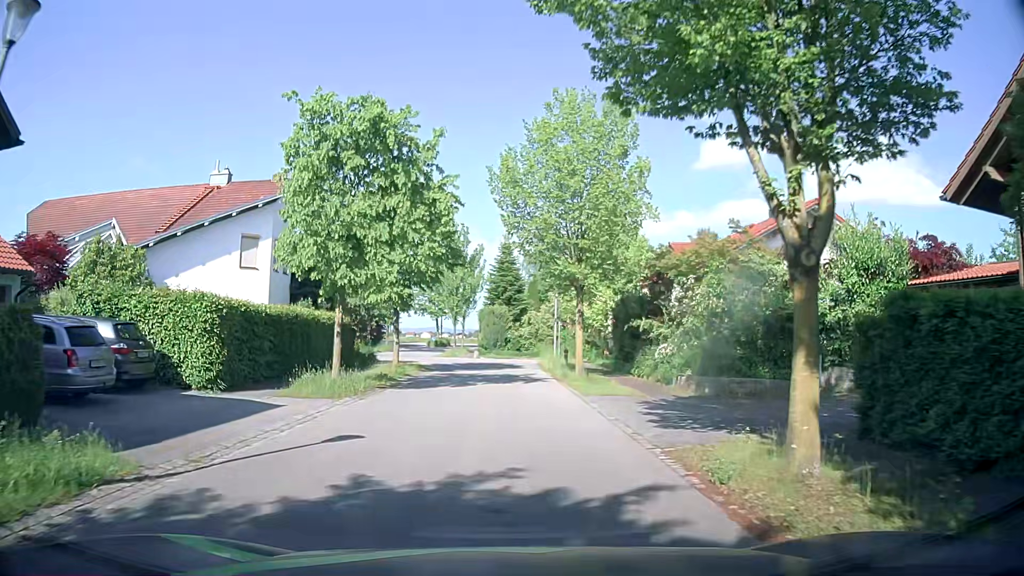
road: residential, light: Day
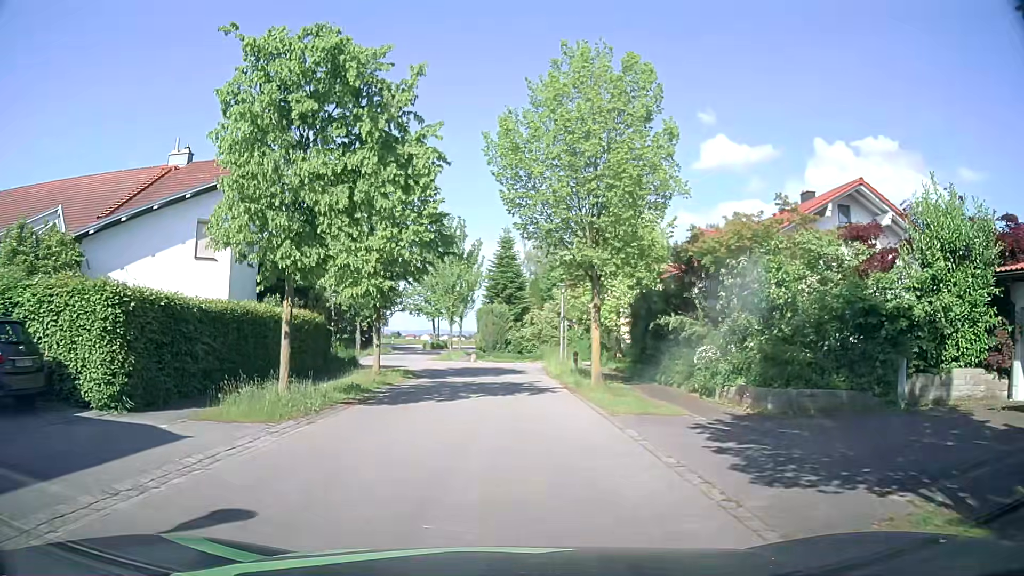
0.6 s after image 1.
(0.0, +4.2) m; 0°
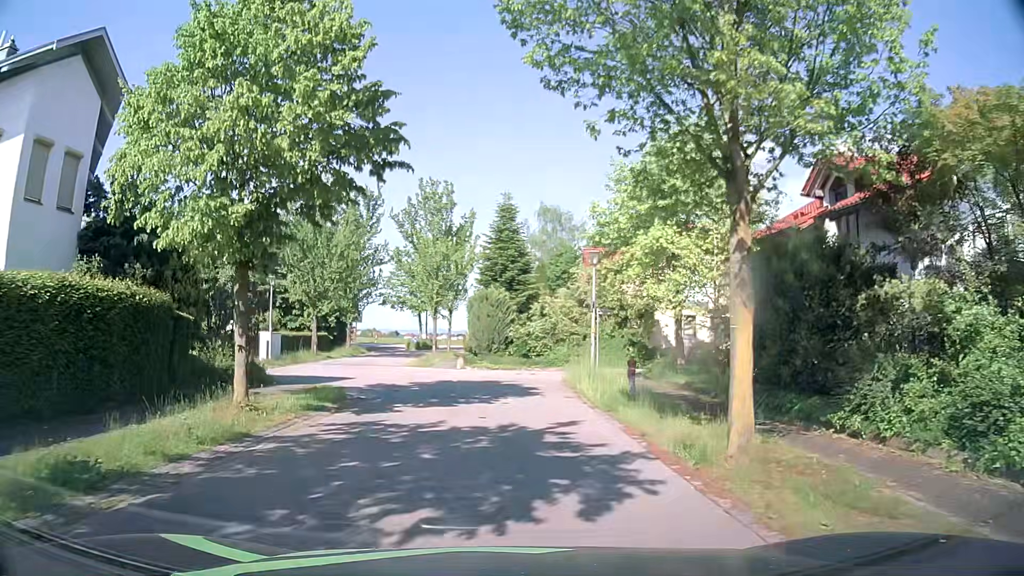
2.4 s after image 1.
(-0.1, +12.1) m; 0°
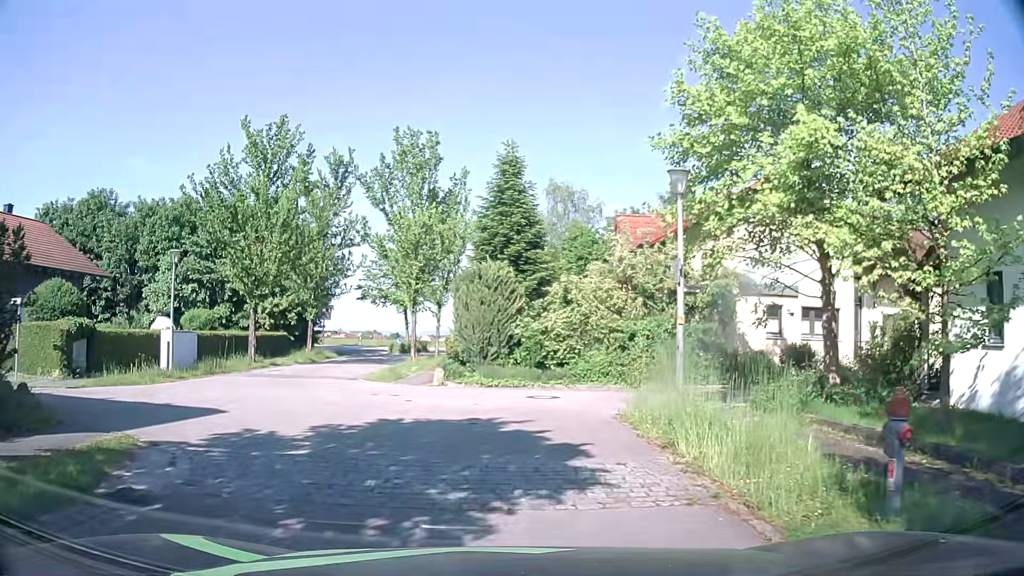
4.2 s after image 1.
(0.0, +10.6) m; -1°
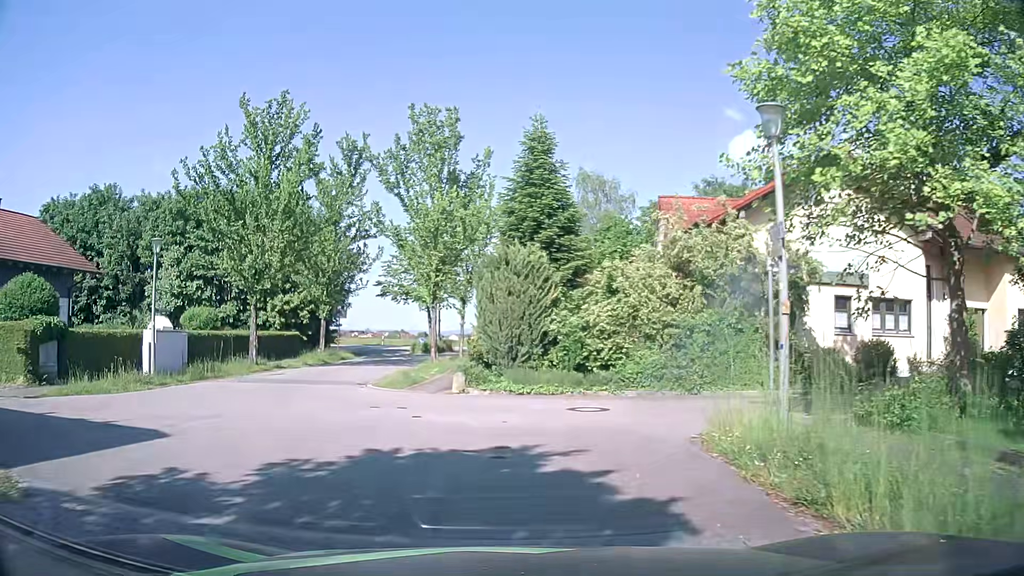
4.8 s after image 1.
(0.0, +3.2) m; 0°
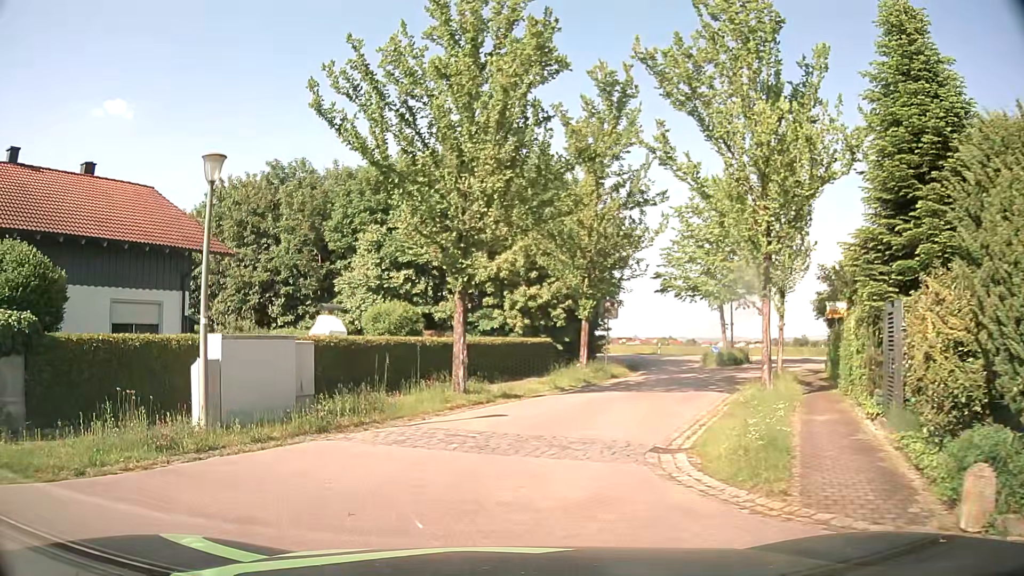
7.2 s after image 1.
(-2.4, +11.1) m; -23°
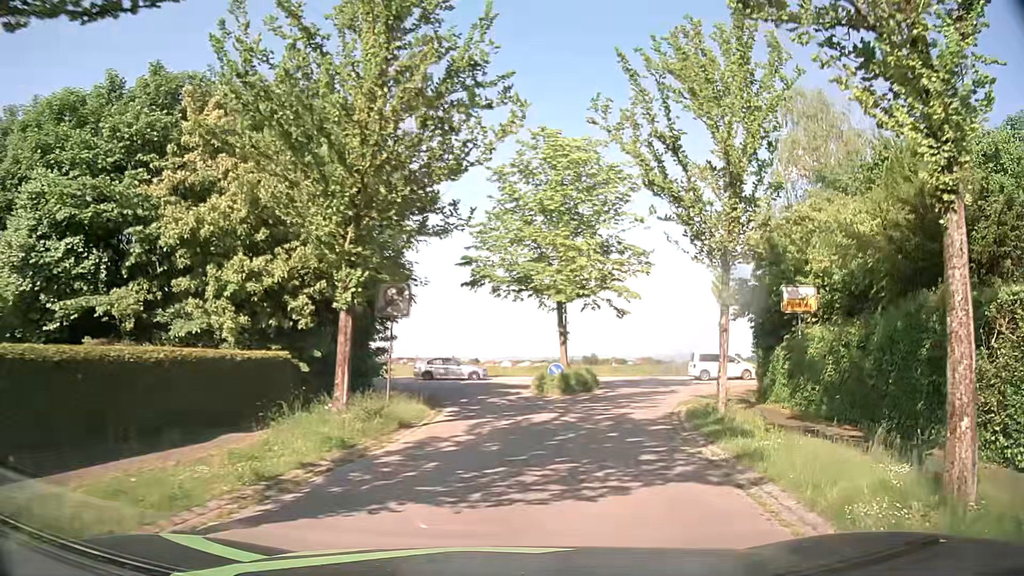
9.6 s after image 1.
(+1.0, +13.1) m; +15°
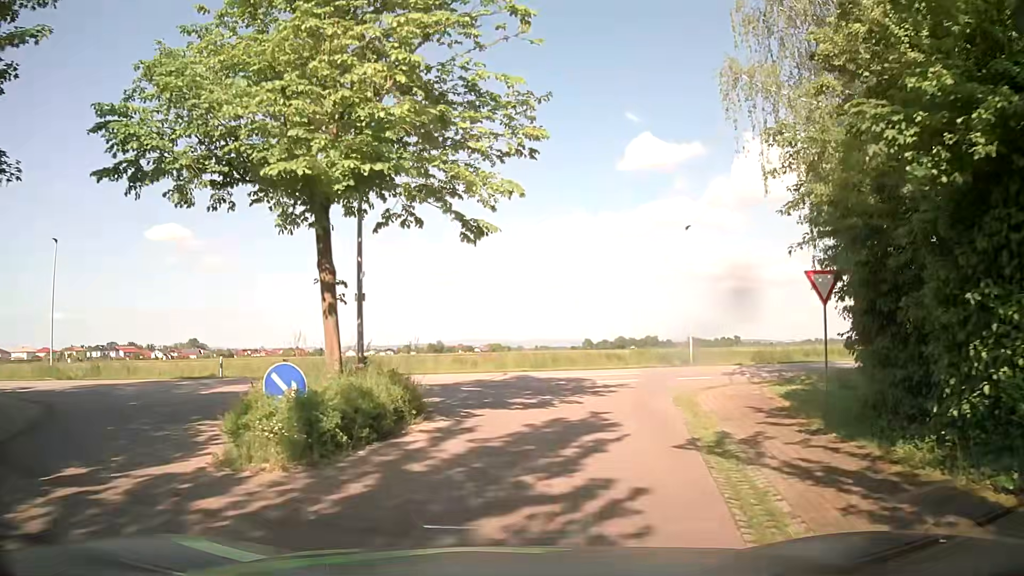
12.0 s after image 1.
(+2.9, +16.2) m; +15°
